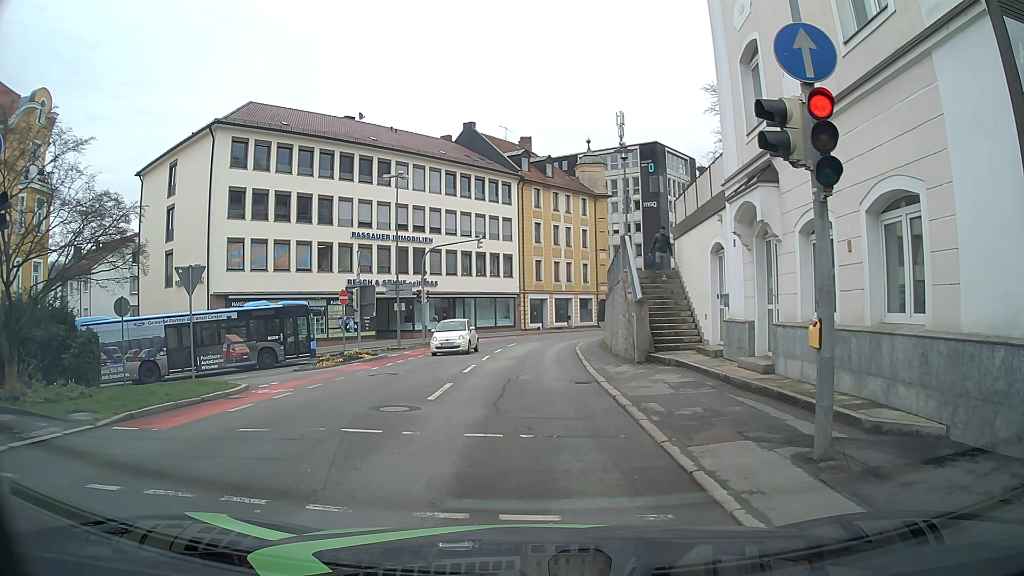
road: tertiary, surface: asphalt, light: Day
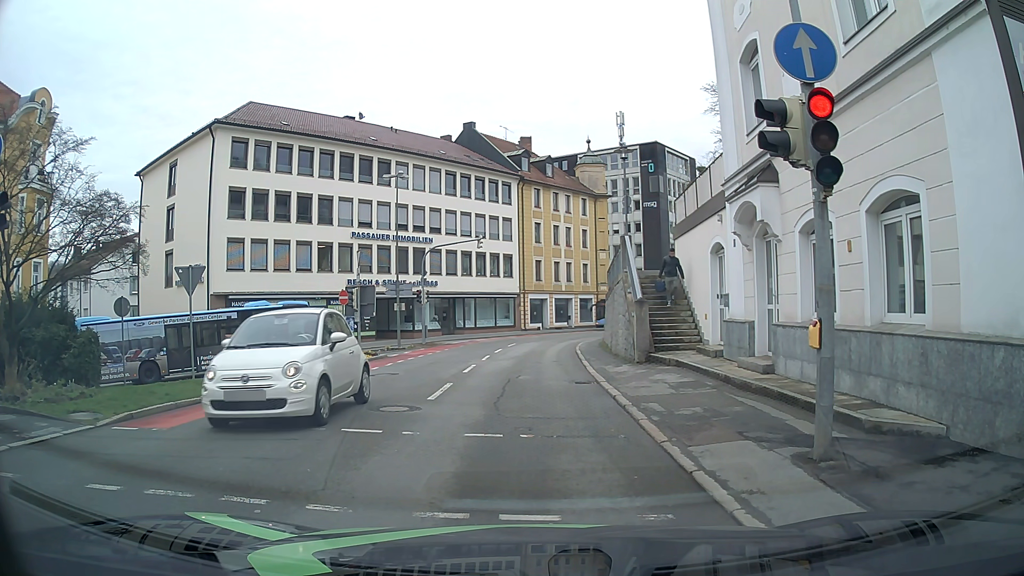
(0.0, 0.0) m; 0°
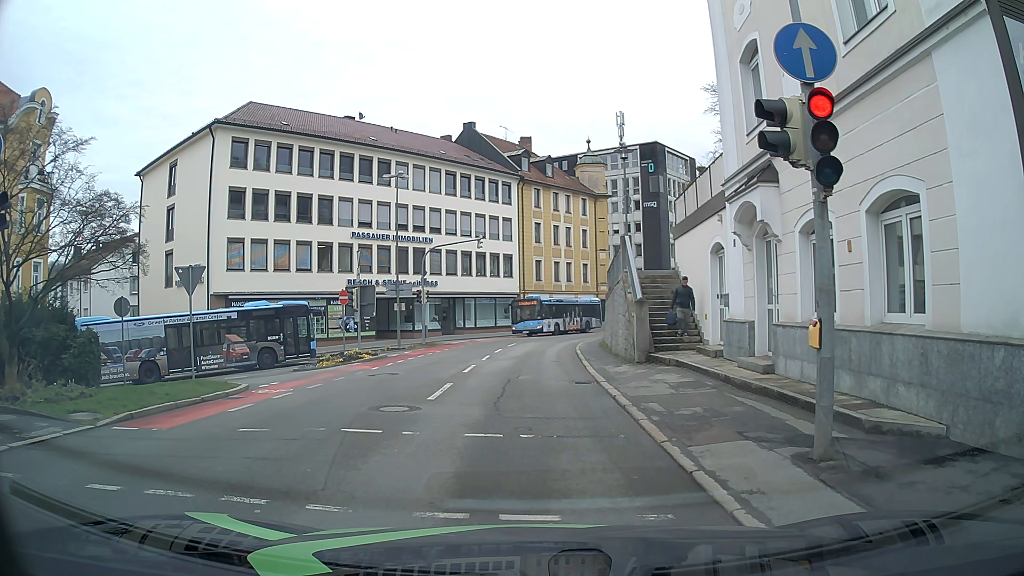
(0.0, 0.0) m; 0°
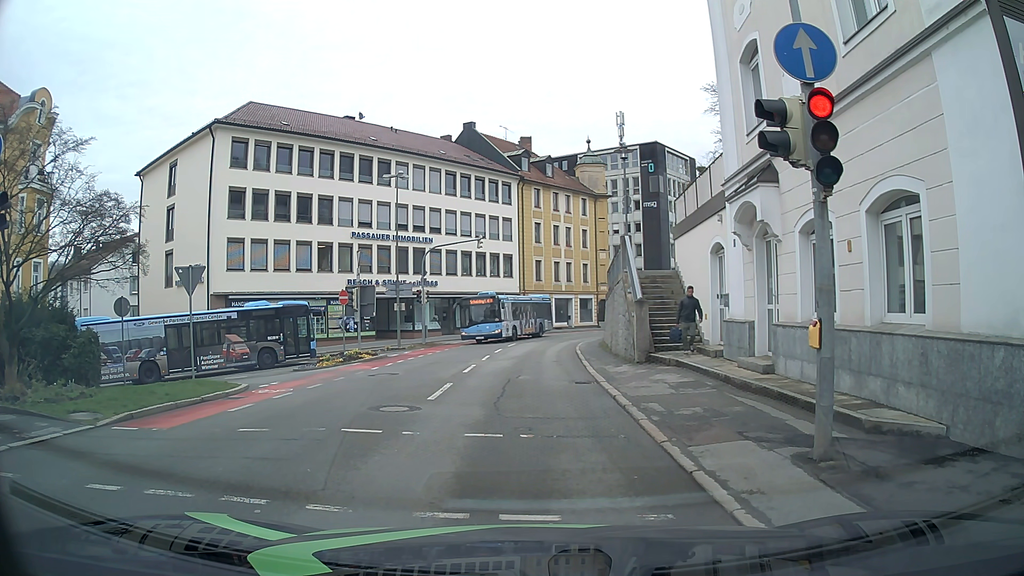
(0.0, 0.0) m; 0°
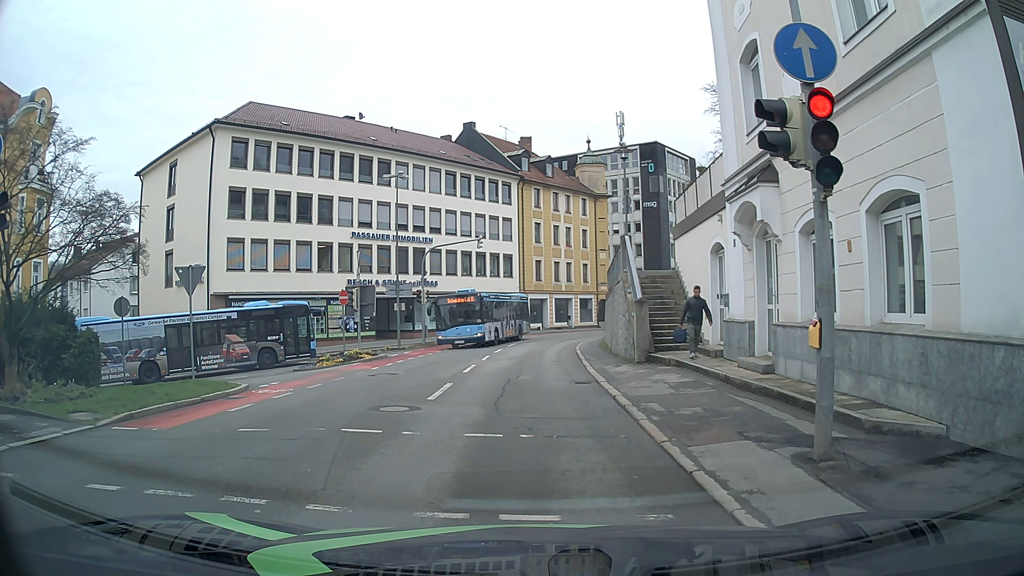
(0.0, 0.0) m; 0°
